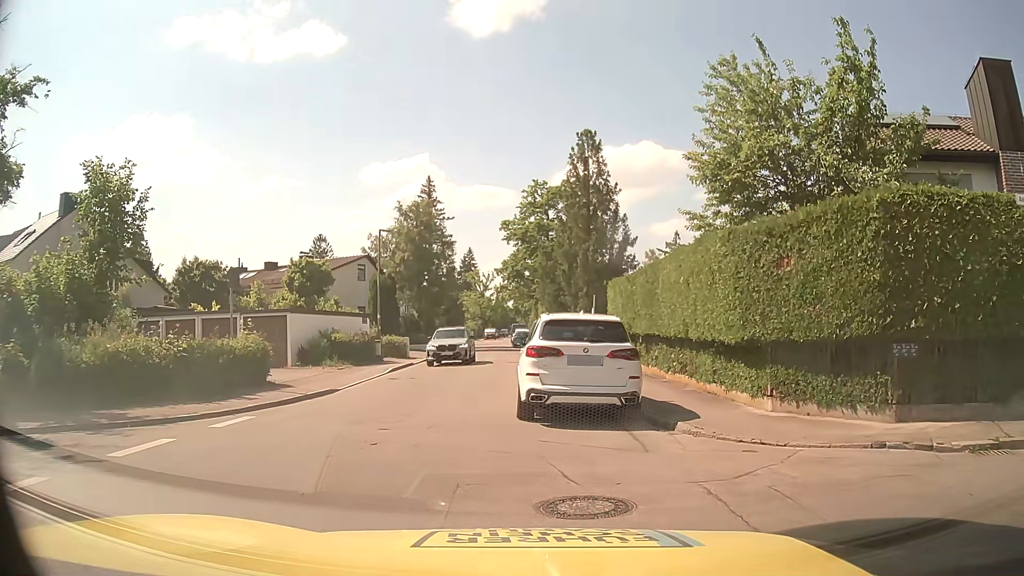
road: residential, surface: asphalt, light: Day
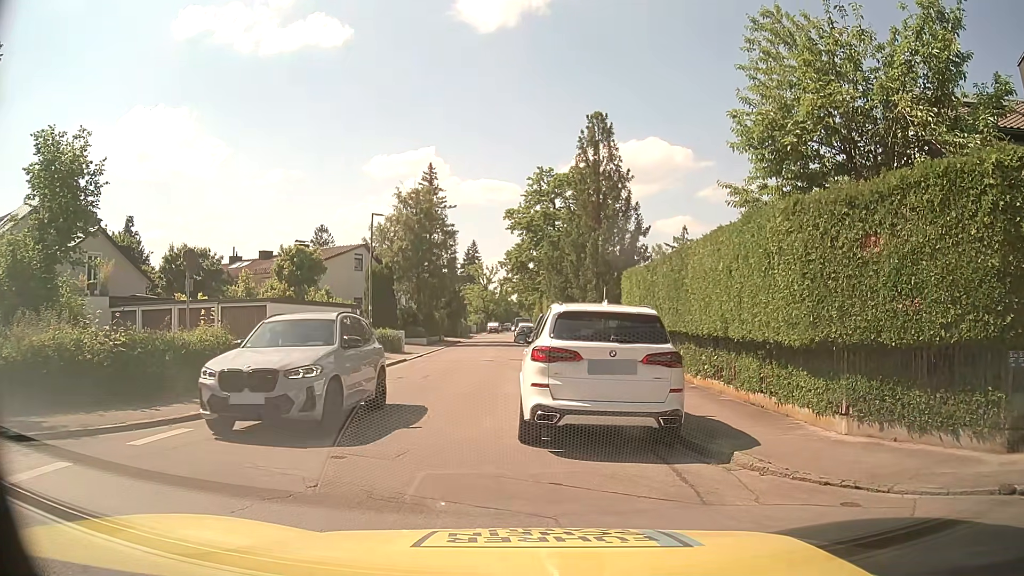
(0.0, +2.6) m; 0°
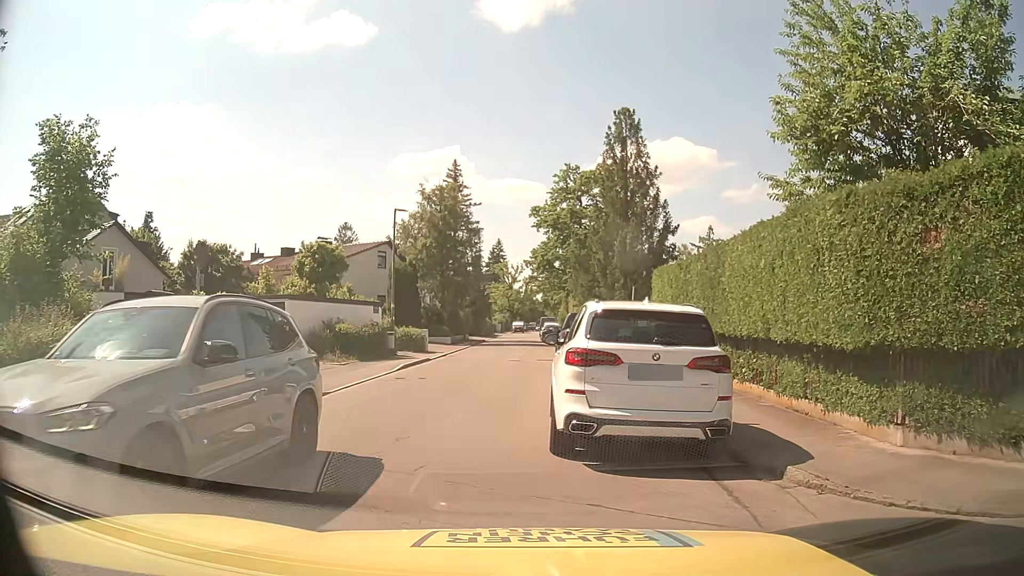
(0.0, +0.8) m; -5°
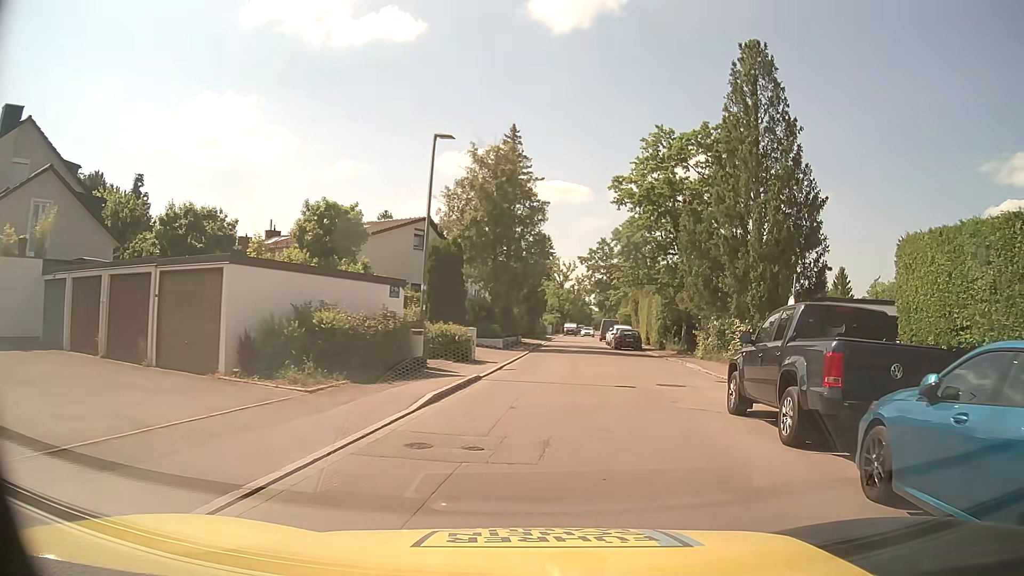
(-1.4, +11.6) m; -2°
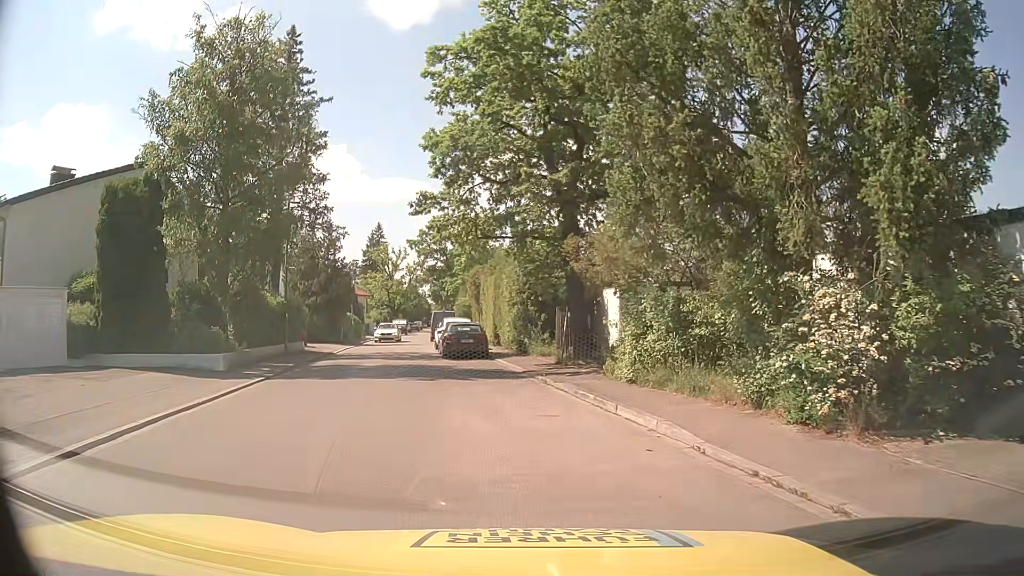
(+2.6, +17.9) m; +14°
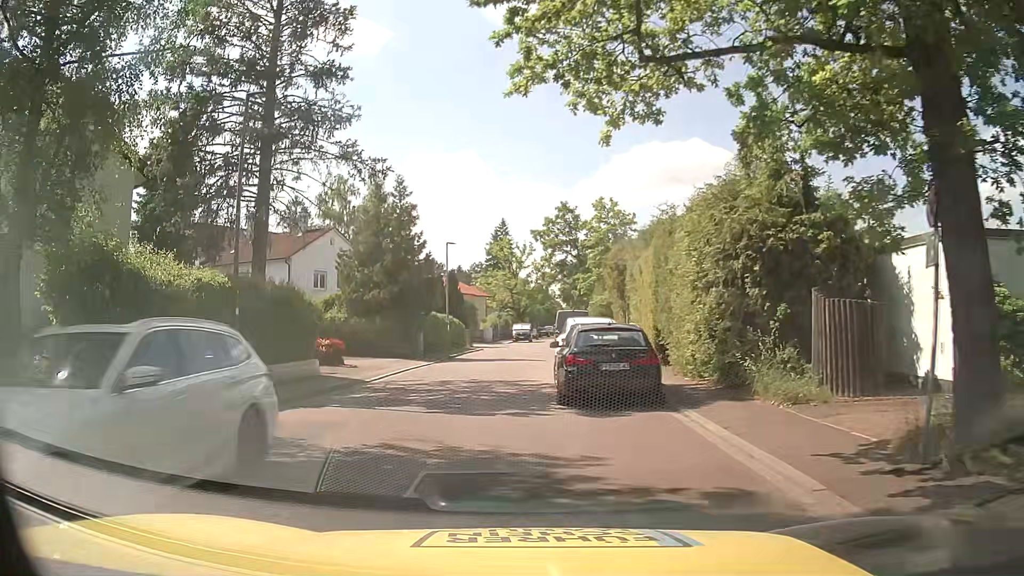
(-1.3, +14.9) m; -10°
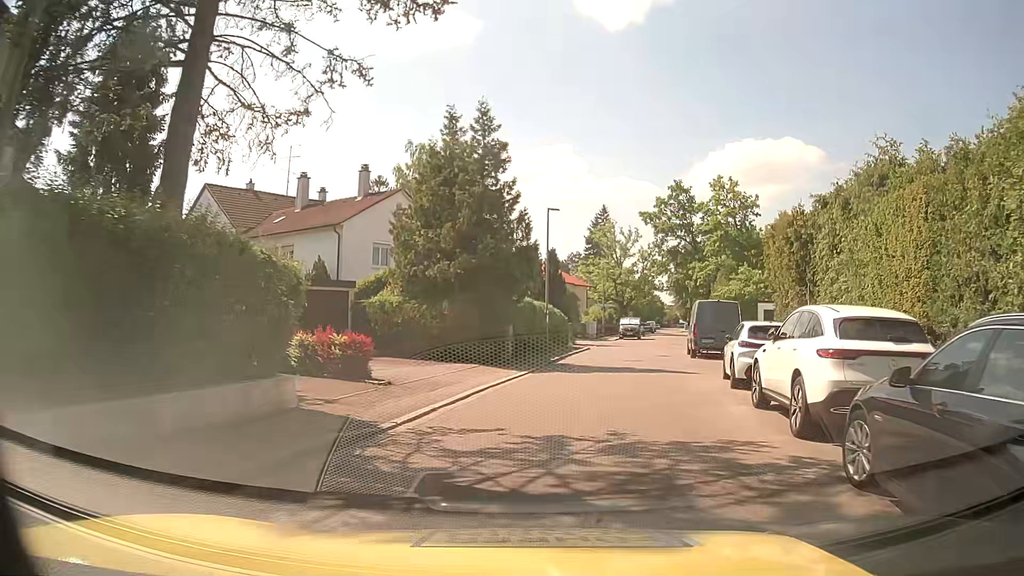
(-1.5, +10.0) m; -10°
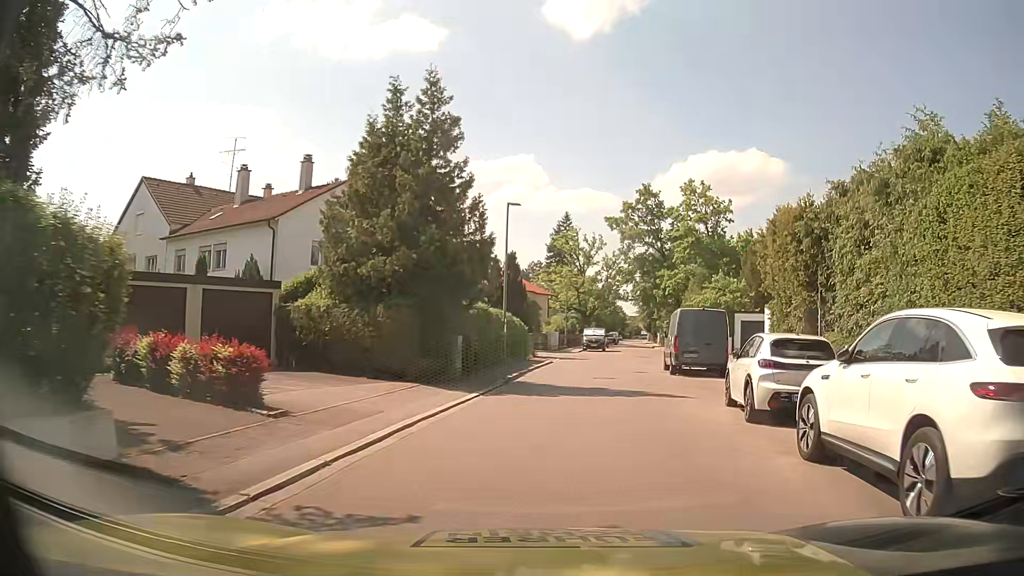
(+0.1, +3.8) m; +3°
